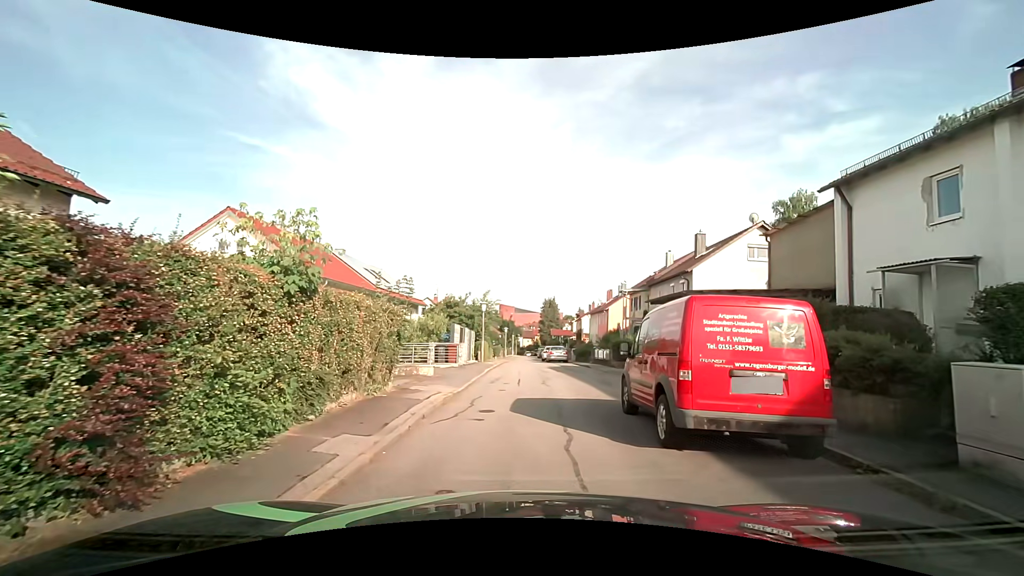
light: Day
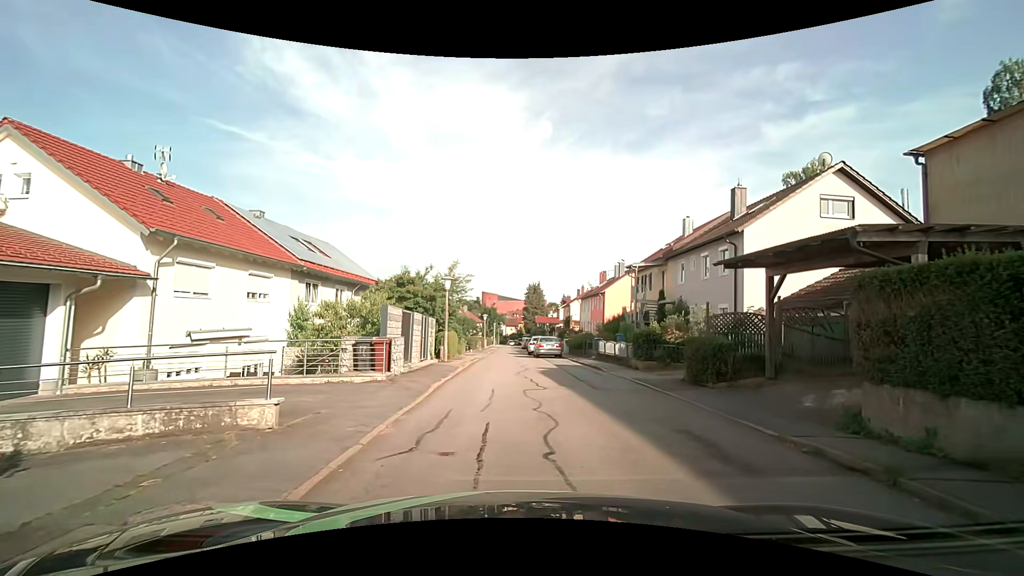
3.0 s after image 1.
(+0.3, +9.5) m; +2°
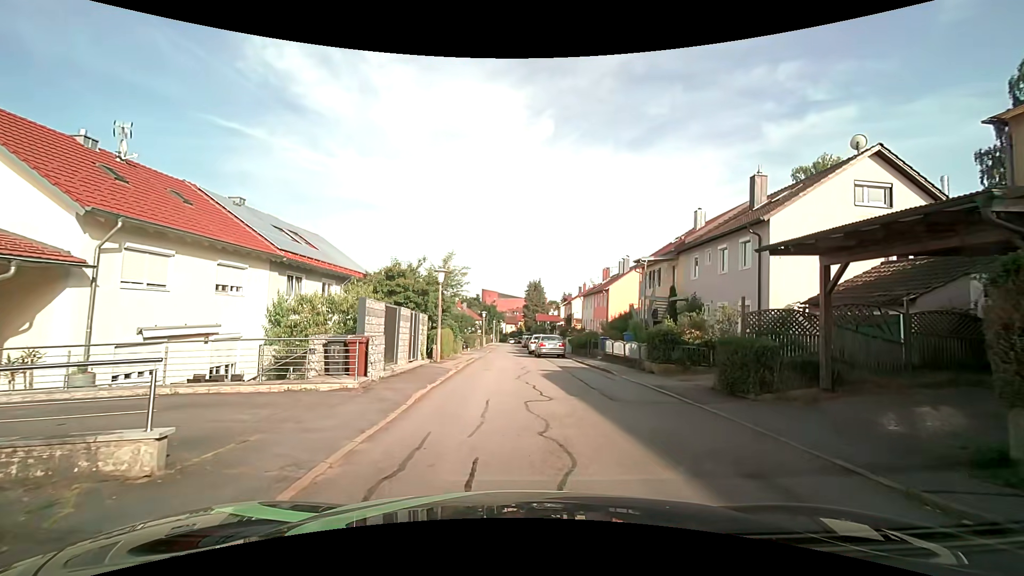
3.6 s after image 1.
(0.0, +2.2) m; +1°
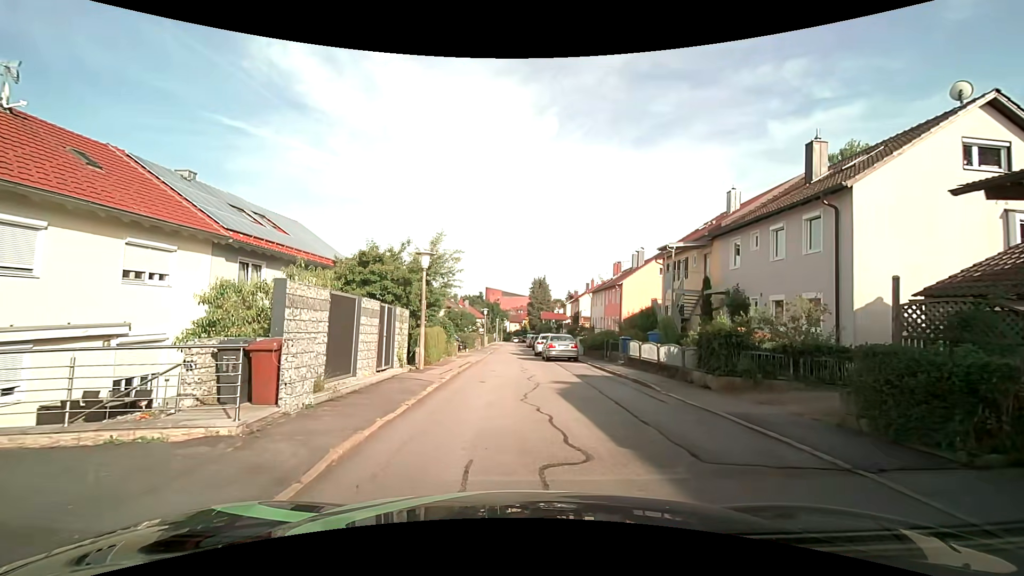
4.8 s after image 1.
(0.0, +4.6) m; -1°
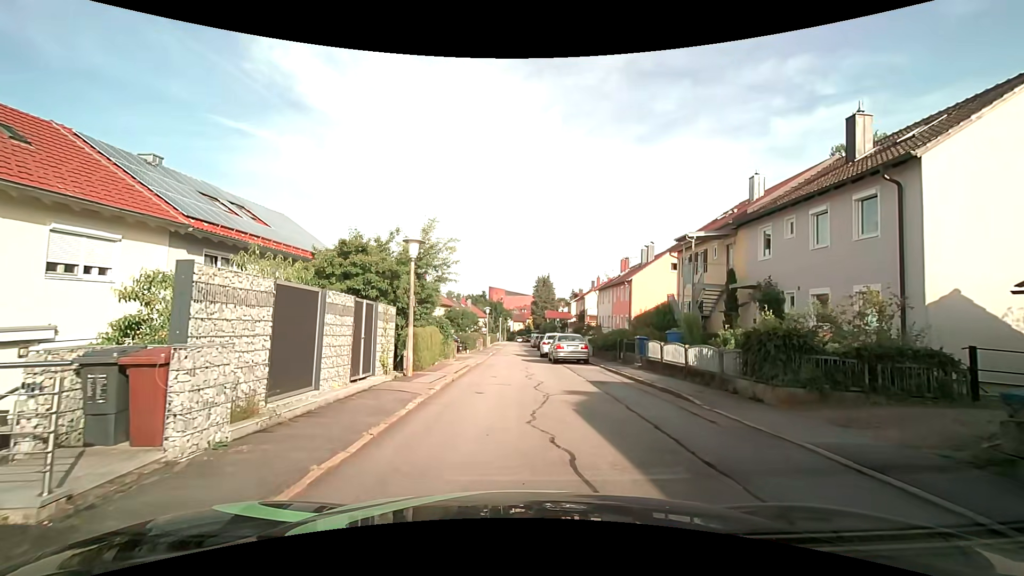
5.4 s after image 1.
(0.0, +2.4) m; 0°
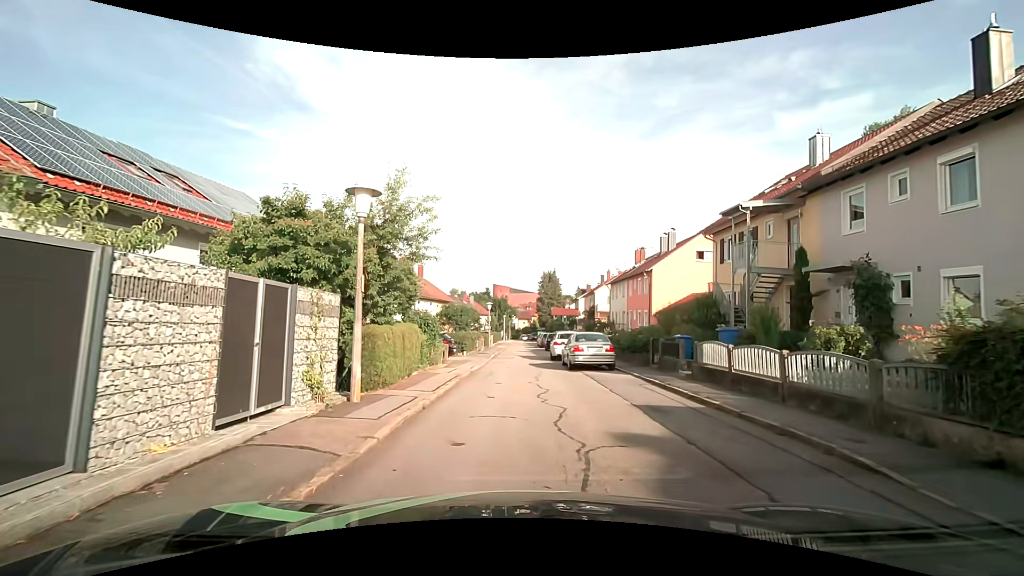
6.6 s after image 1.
(0.0, +5.1) m; 0°
